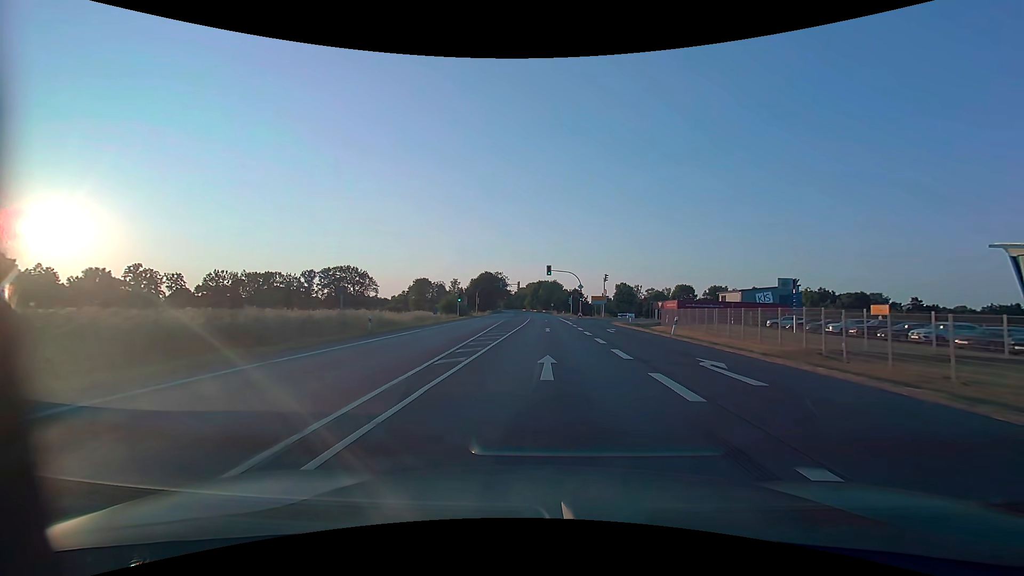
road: primary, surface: asphalt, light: Day
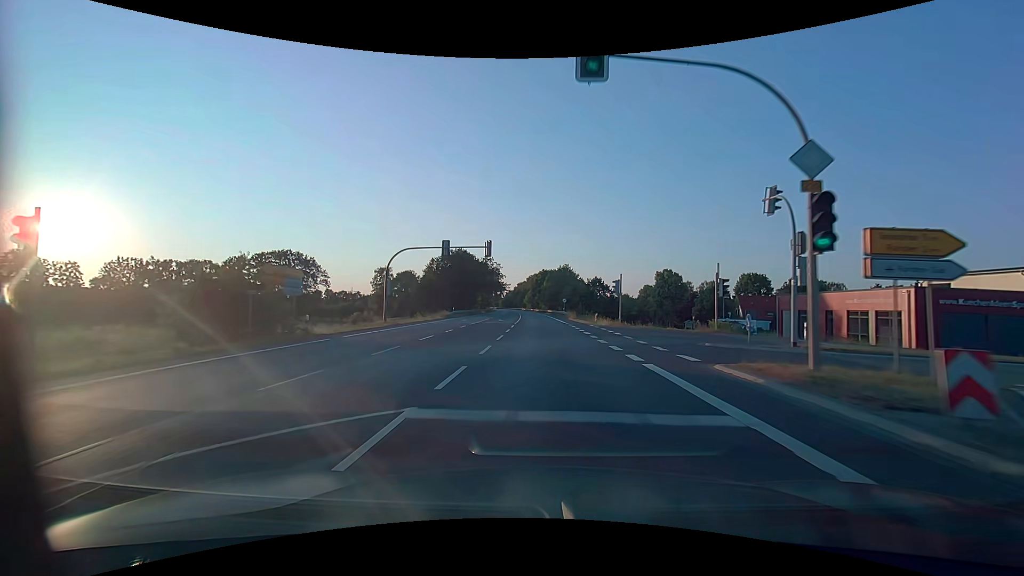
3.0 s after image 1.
(-0.1, +58.2) m; -1°
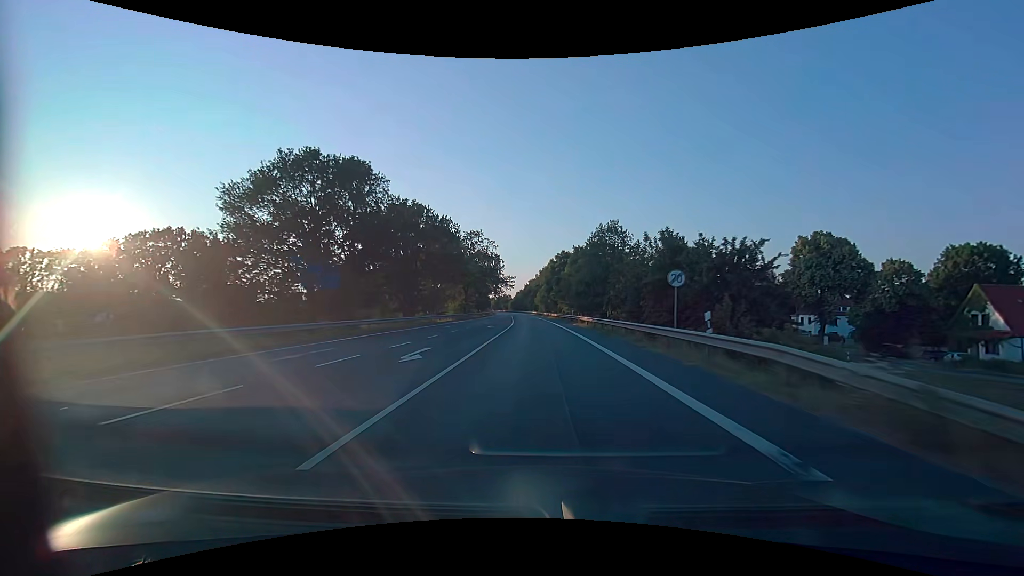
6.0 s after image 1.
(-0.8, +60.9) m; -2°
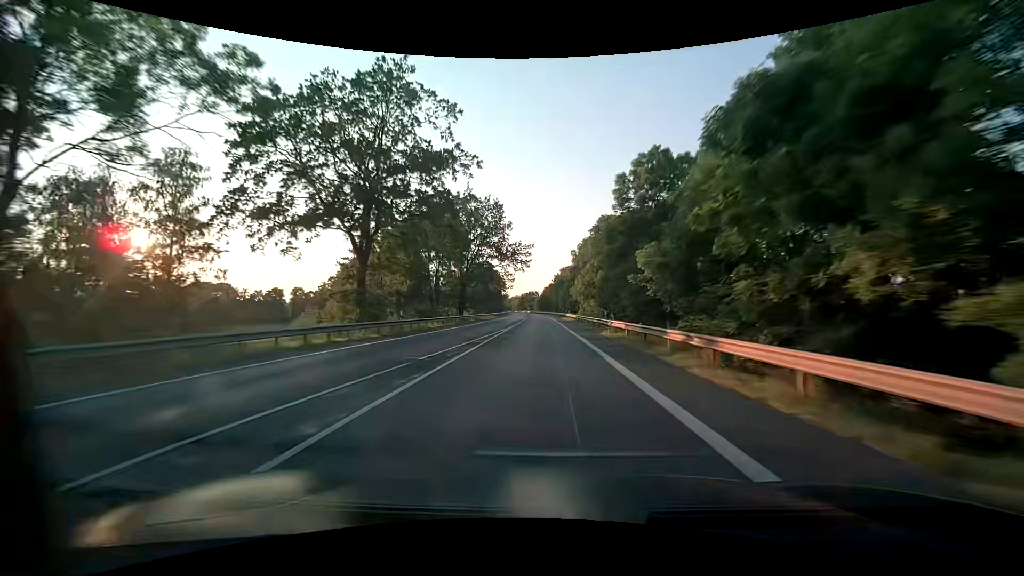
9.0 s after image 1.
(-1.9, +69.8) m; -4°
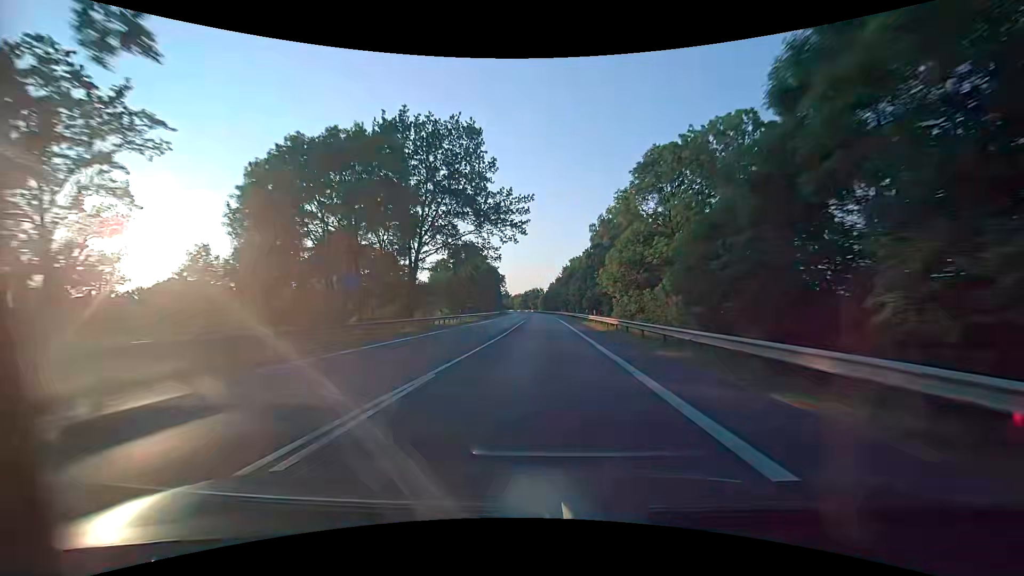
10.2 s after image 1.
(-0.3, +30.2) m; -1°
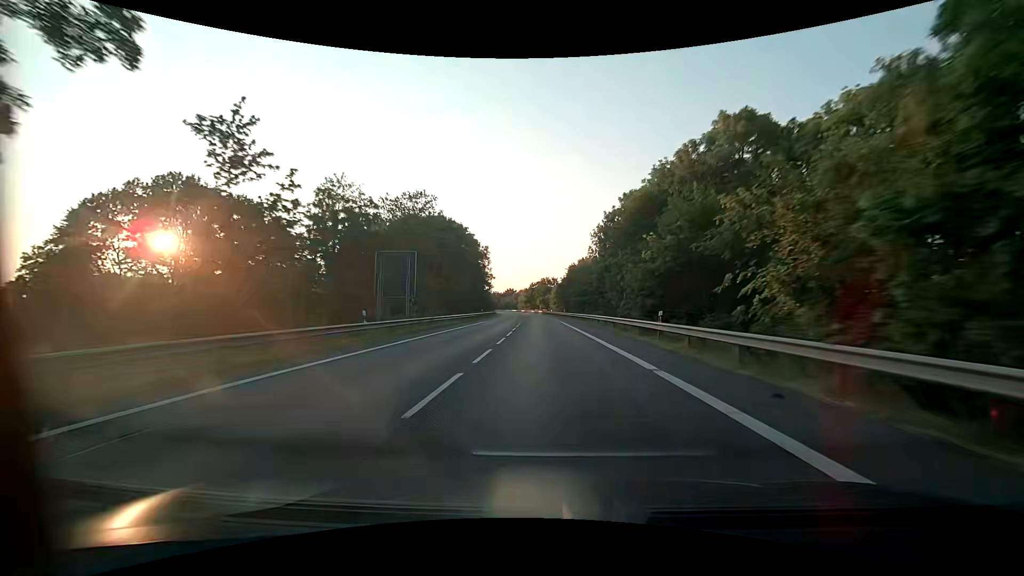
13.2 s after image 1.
(-0.6, +78.2) m; -1°
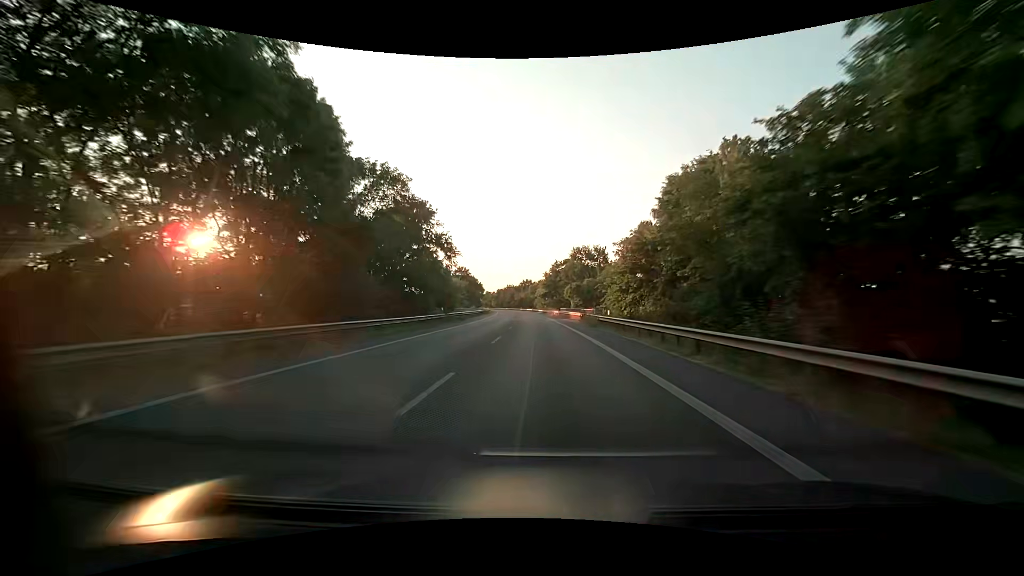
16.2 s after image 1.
(-1.6, +80.0) m; -3°
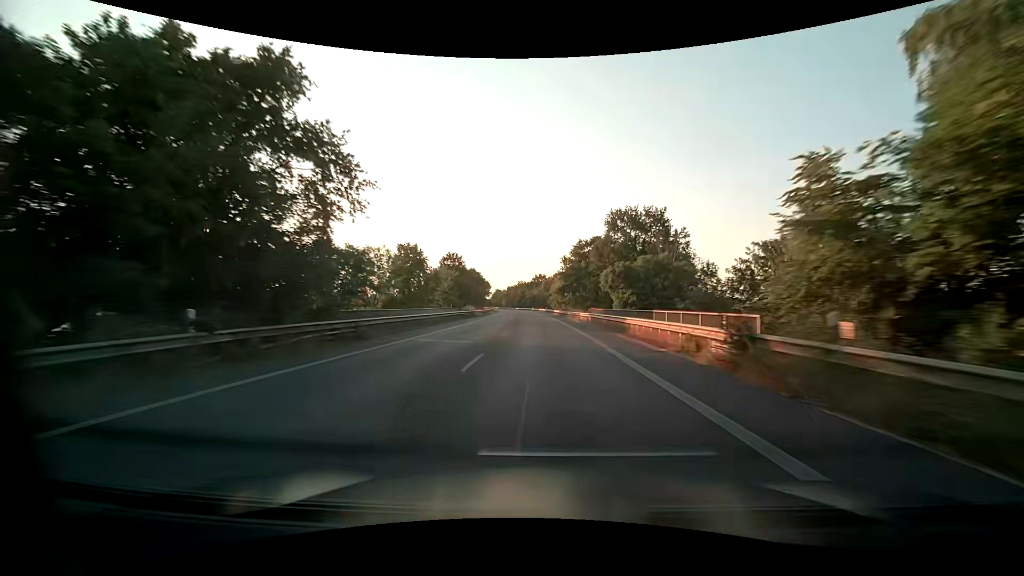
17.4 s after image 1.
(-0.5, +32.3) m; -2°
(0, +10) (0, +20) (0, +30) (-1, +40) (-1, +50) (-1, +60) (-2, +70) (-2, +80) (-3, +90) (-3, +100) m
